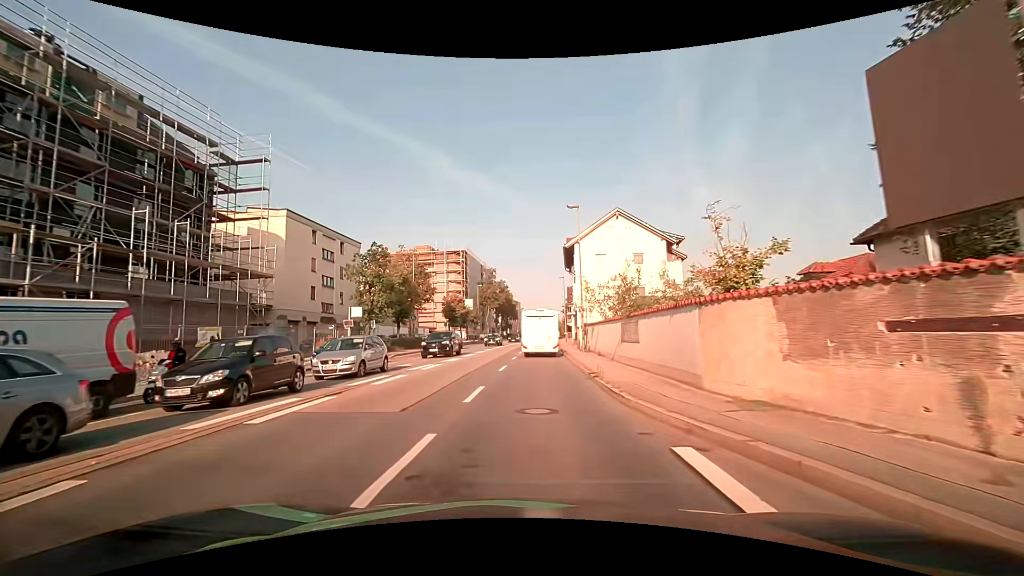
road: primary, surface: asphalt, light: Day
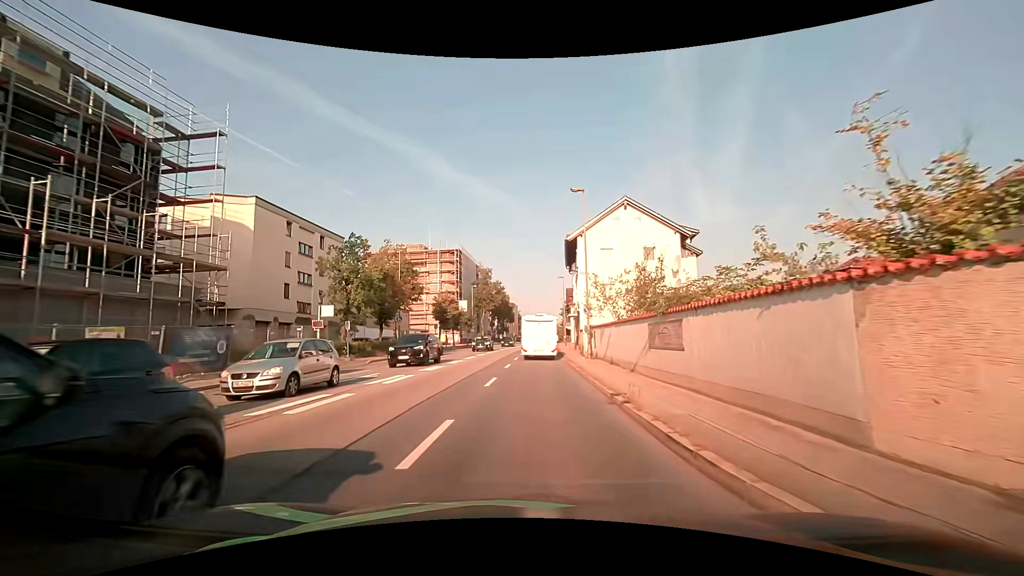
(-0.1, +4.7) m; 0°
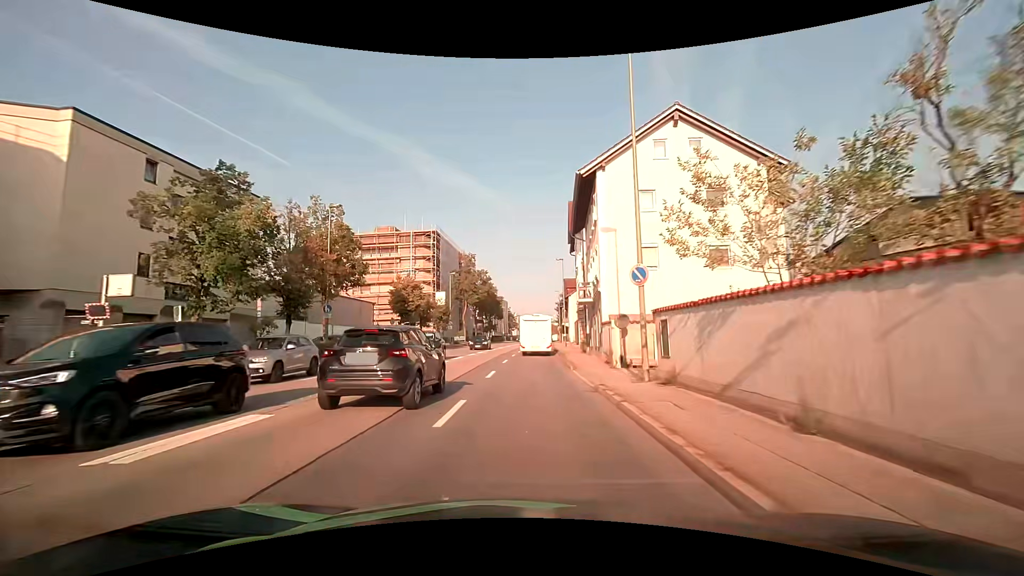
(-0.1, +15.6) m; 0°
(0, +10) (0, +20) (0, +30) (+1, +40) (+1, +50) (+1, +60) (+2, +70) (+2, +80) (+3, +90) (+3, +100) m
